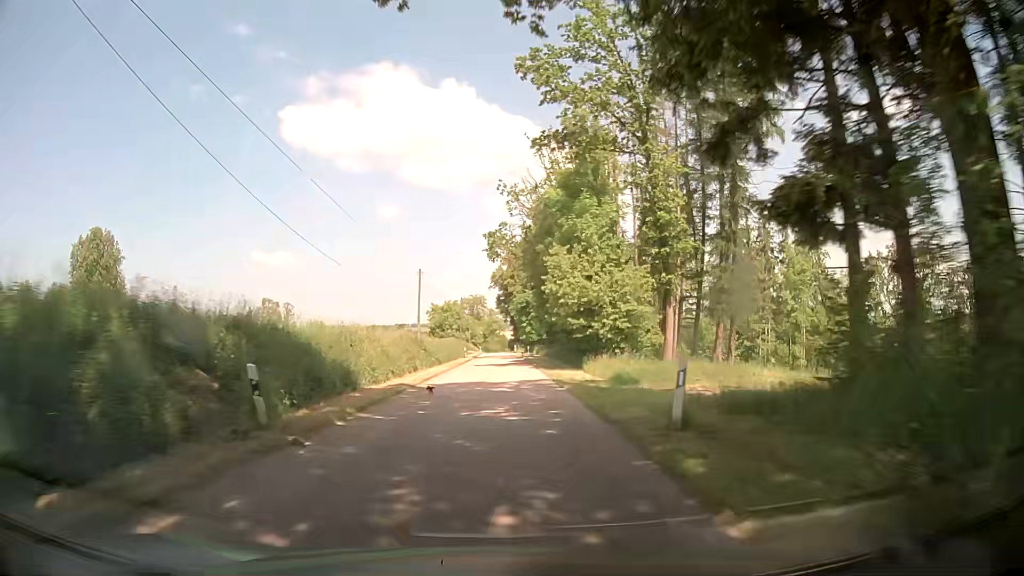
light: Day
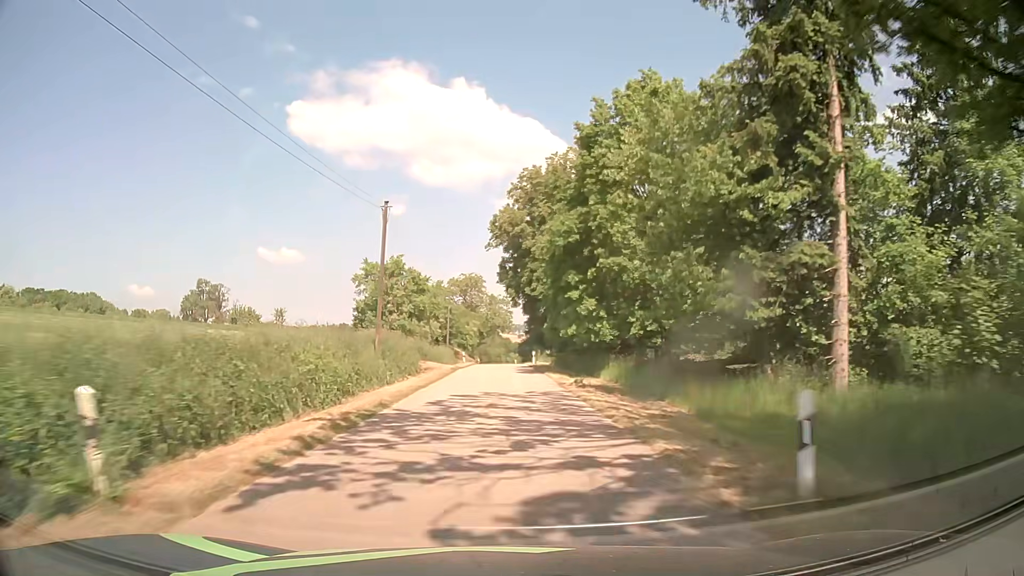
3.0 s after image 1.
(-0.3, +54.7) m; 0°
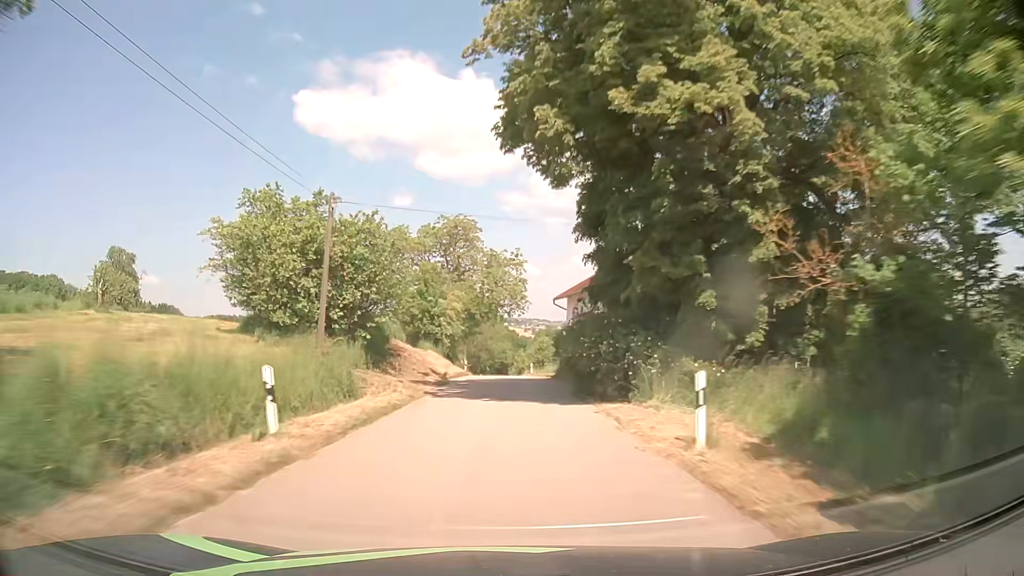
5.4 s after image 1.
(-0.4, +46.8) m; -1°
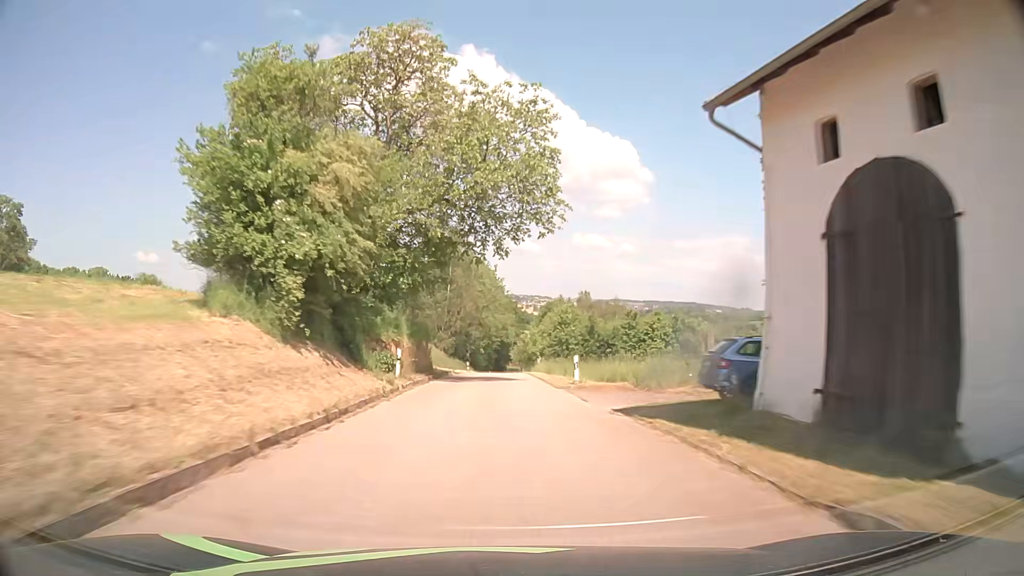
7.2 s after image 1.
(+0.1, +38.1) m; 0°
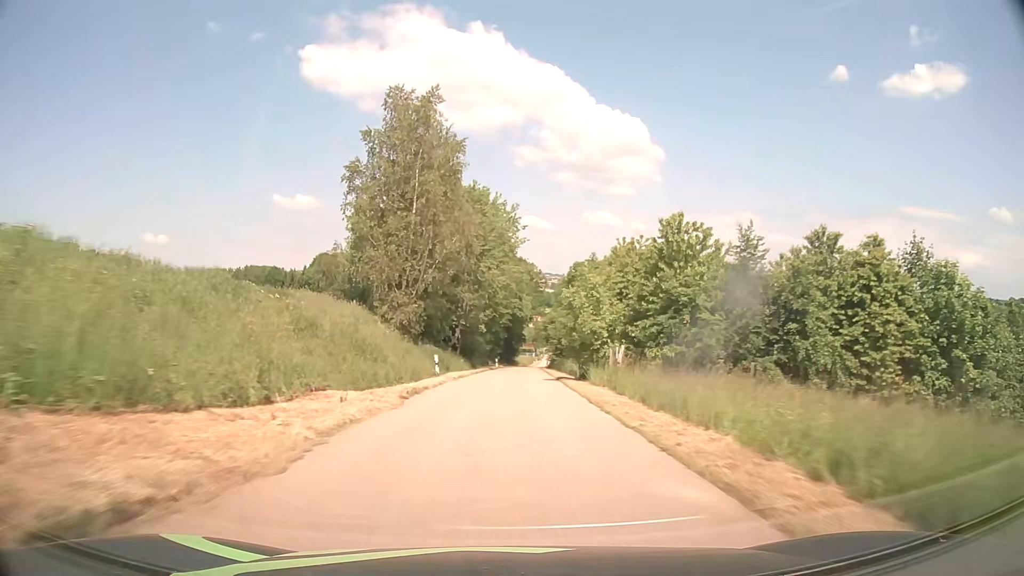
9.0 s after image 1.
(-0.1, +37.9) m; -1°
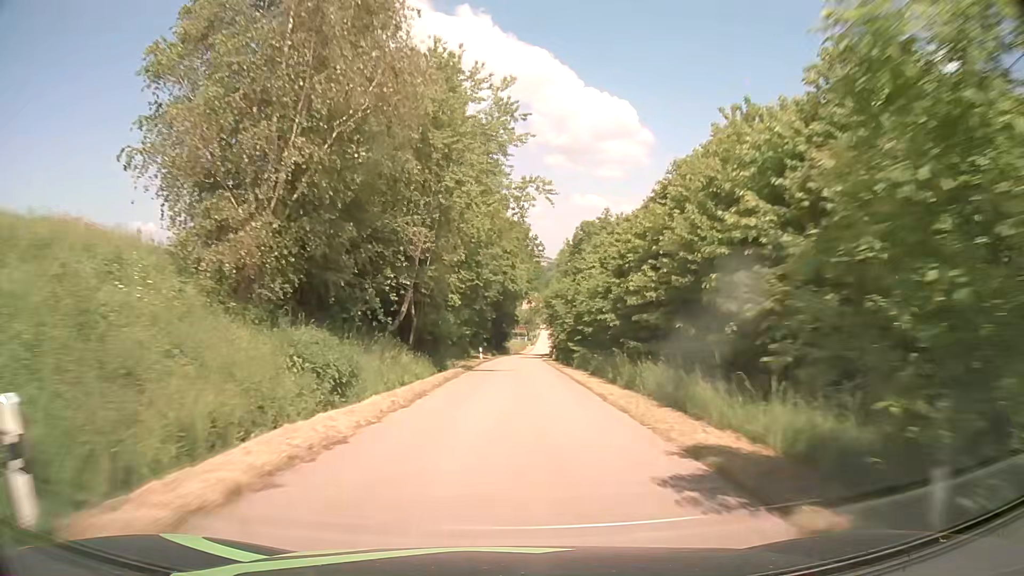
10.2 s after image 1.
(+0.2, +24.1) m; +1°
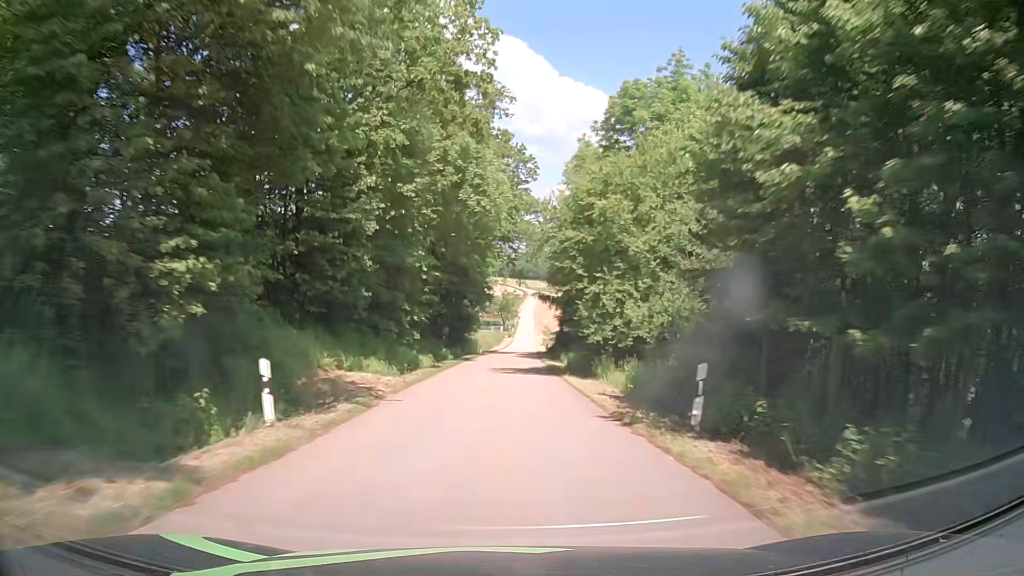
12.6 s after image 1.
(+1.0, +45.0) m; +3°
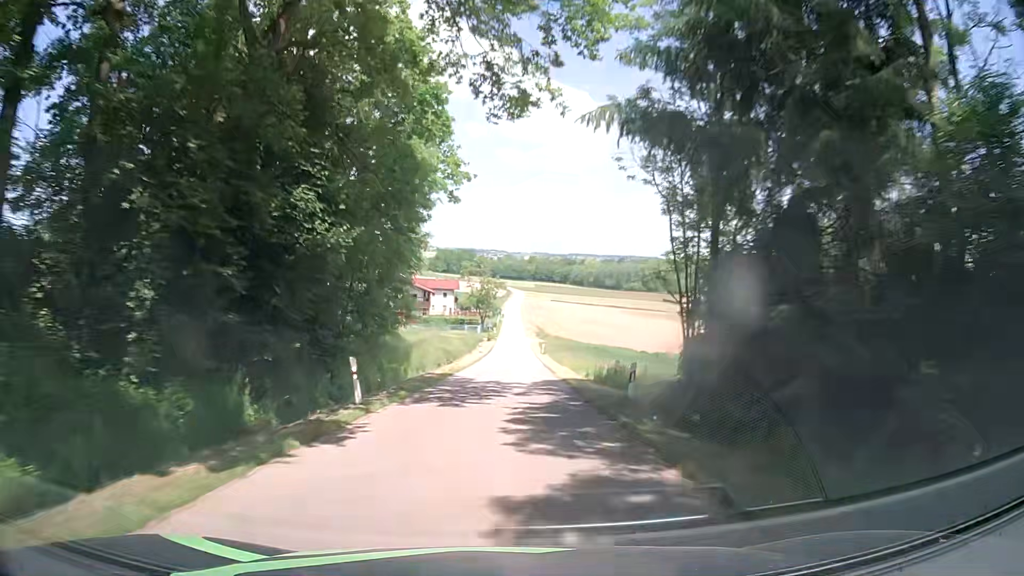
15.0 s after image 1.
(+0.2, +45.6) m; 0°
(0, +10) (0, +20) (0, +30) (+1, +40) (+1, +50) (+1, +60) (+2, +70) (+2, +80) (+2, +90) (+2, +100) m
